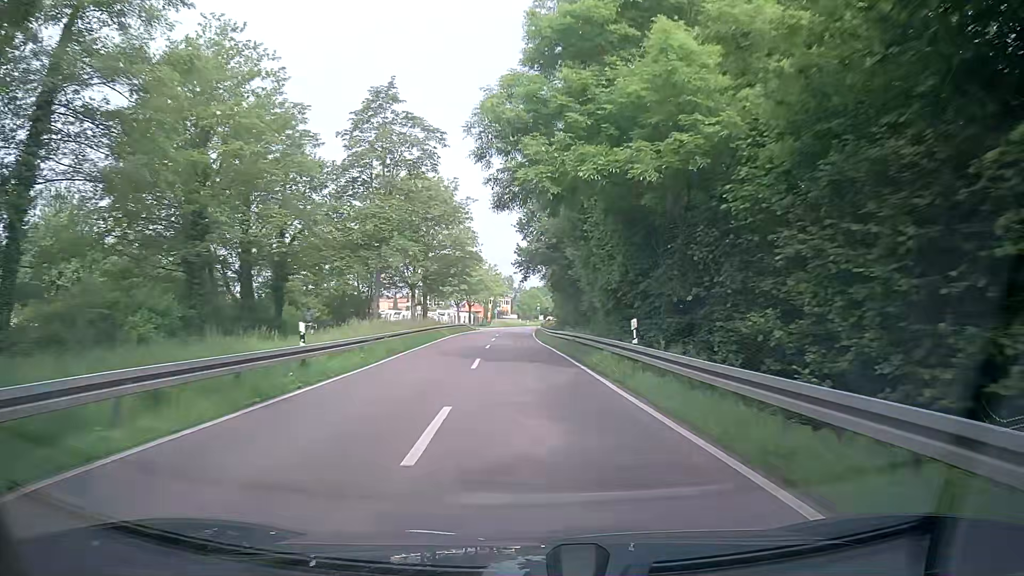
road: secondary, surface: asphalt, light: Day
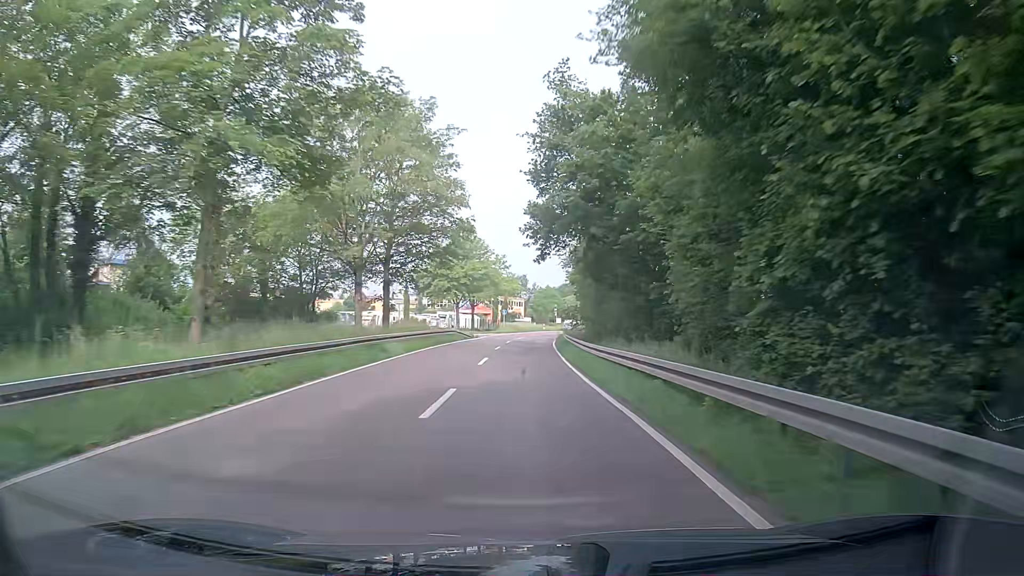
(-0.4, +20.9) m; -2°
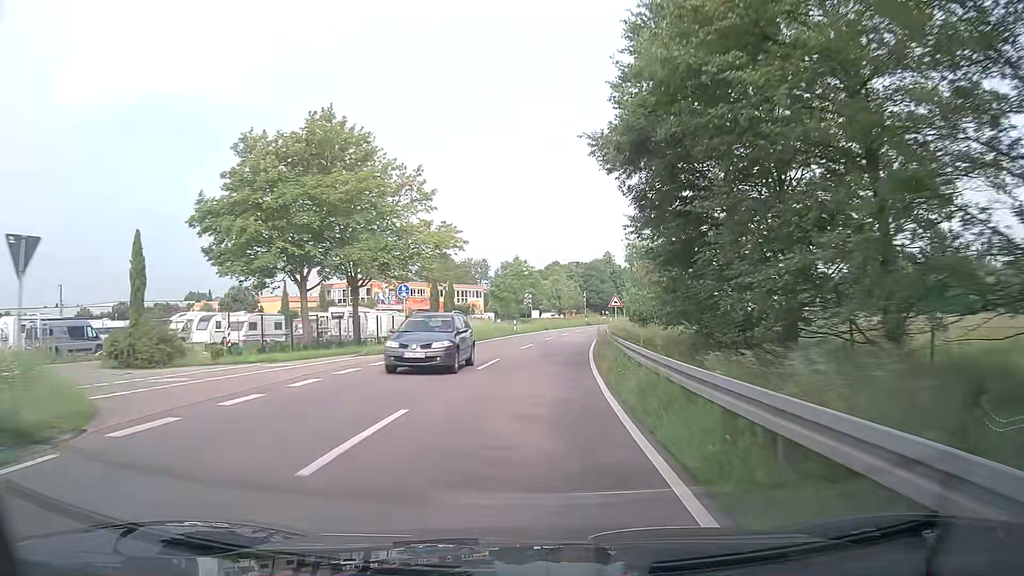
(+0.7, +51.8) m; +3°
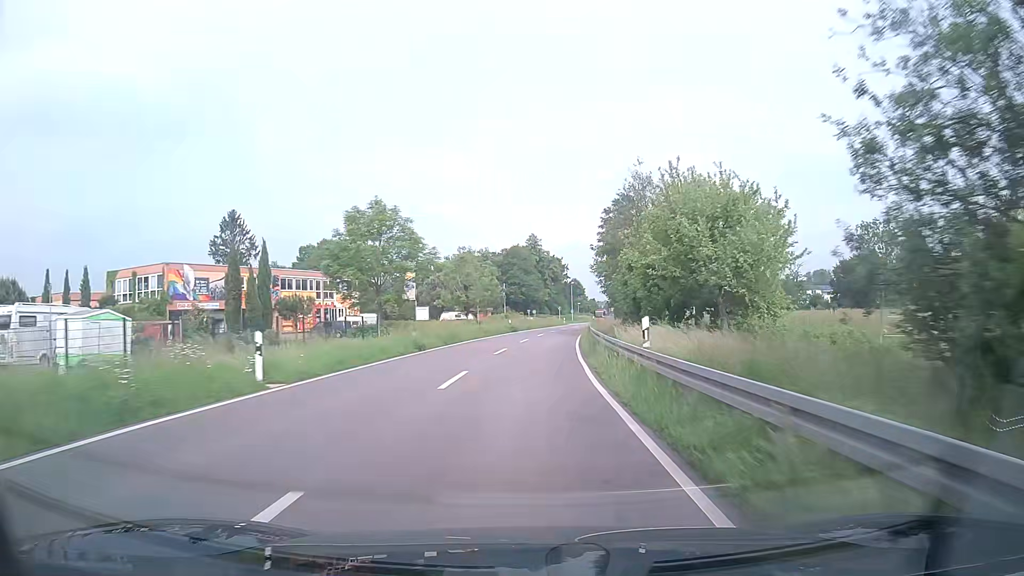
(+2.4, +40.5) m; +7°
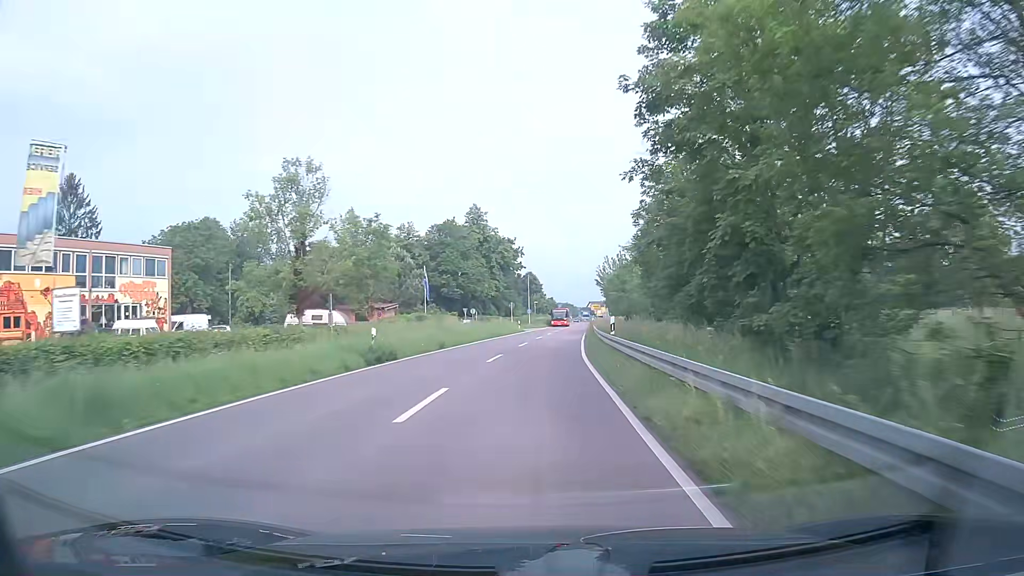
(+1.4, +40.1) m; +4°
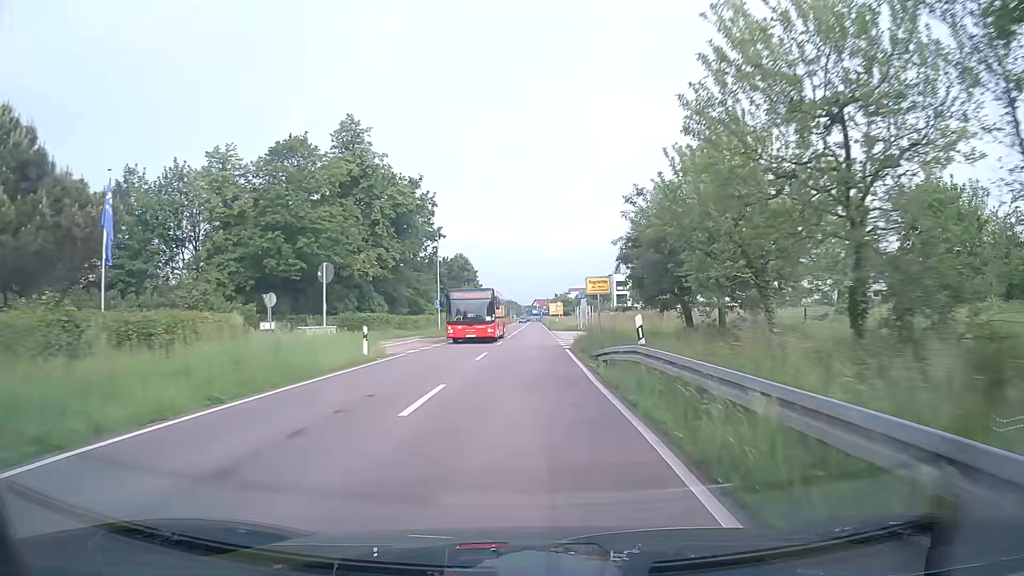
(+2.2, +47.2) m; +5°
